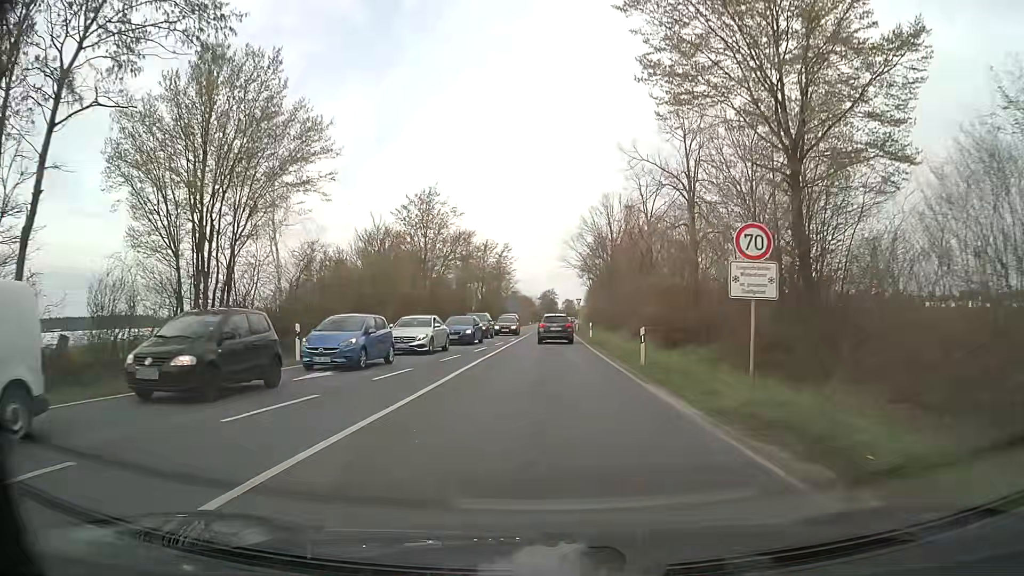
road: secondary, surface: asphalt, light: Day
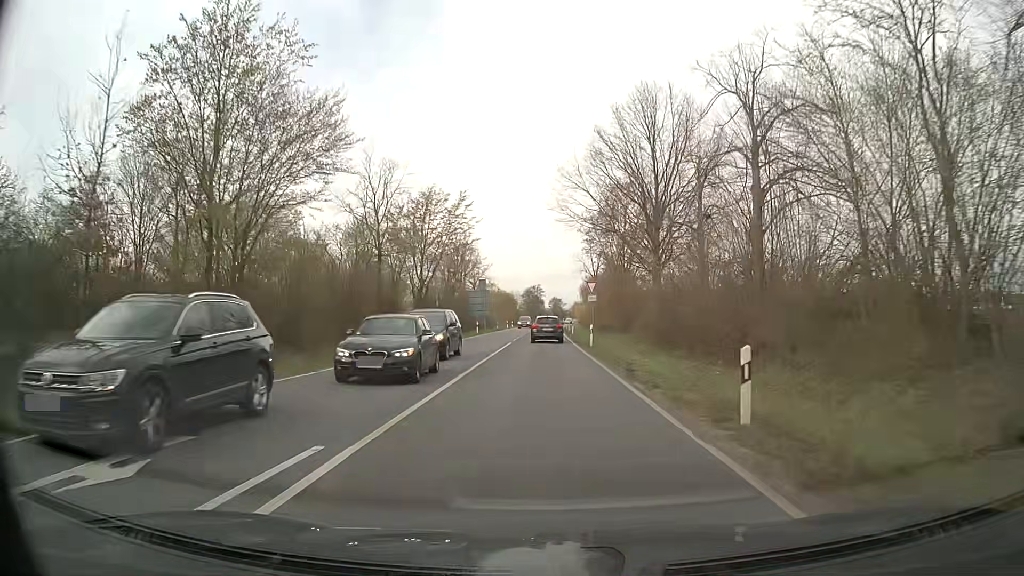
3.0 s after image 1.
(+0.3, +36.2) m; +1°
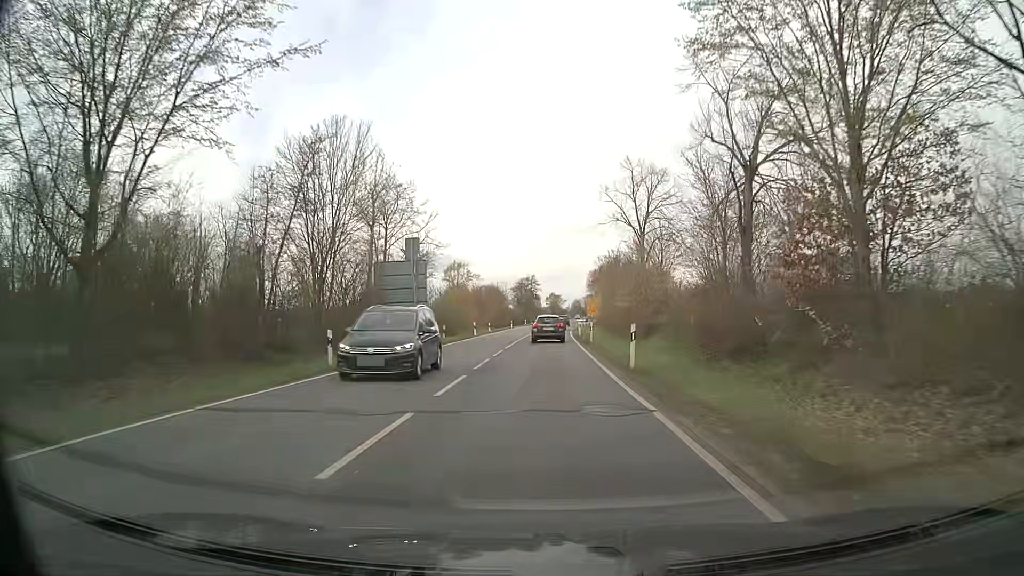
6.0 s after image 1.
(0.0, +40.3) m; 0°
(0, +10) (0, +20) (0, +30) (+1, +40) (+1, +50) (+1, +60) (+2, +70) (+2, +80) (+3, +90) (+4, +100) m
